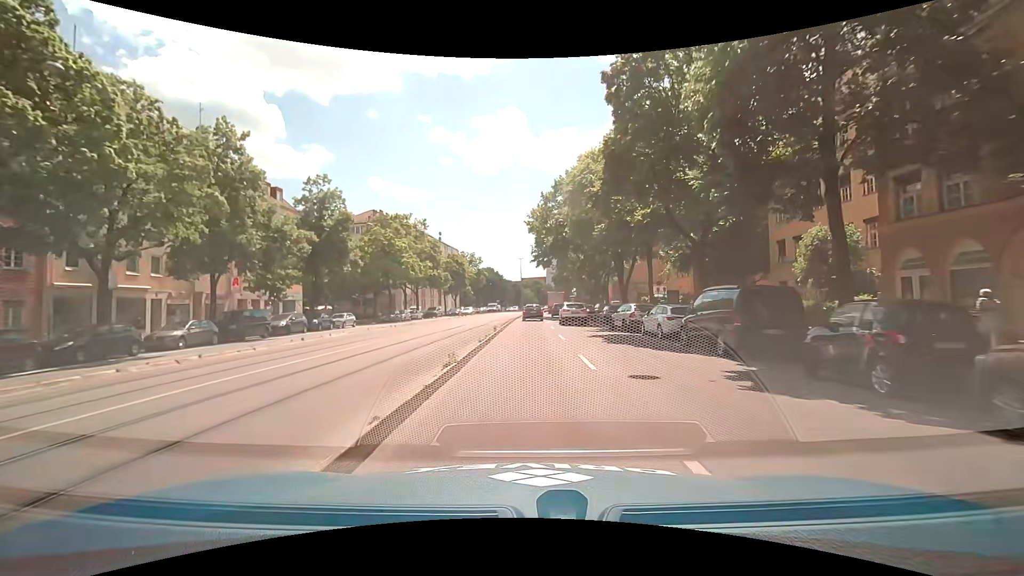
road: secondary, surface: asphalt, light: Day
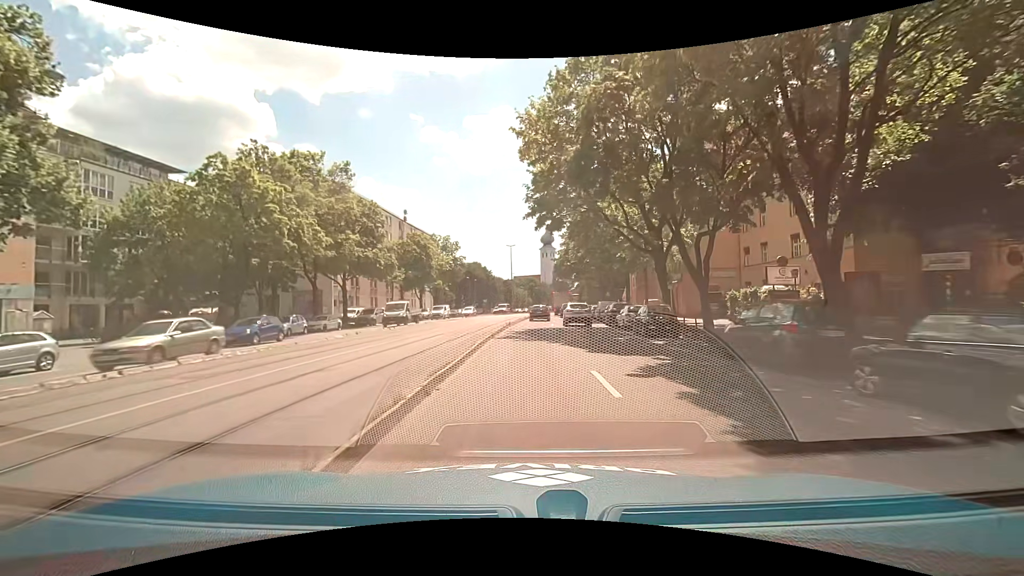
(+0.3, +30.5) m; +1°
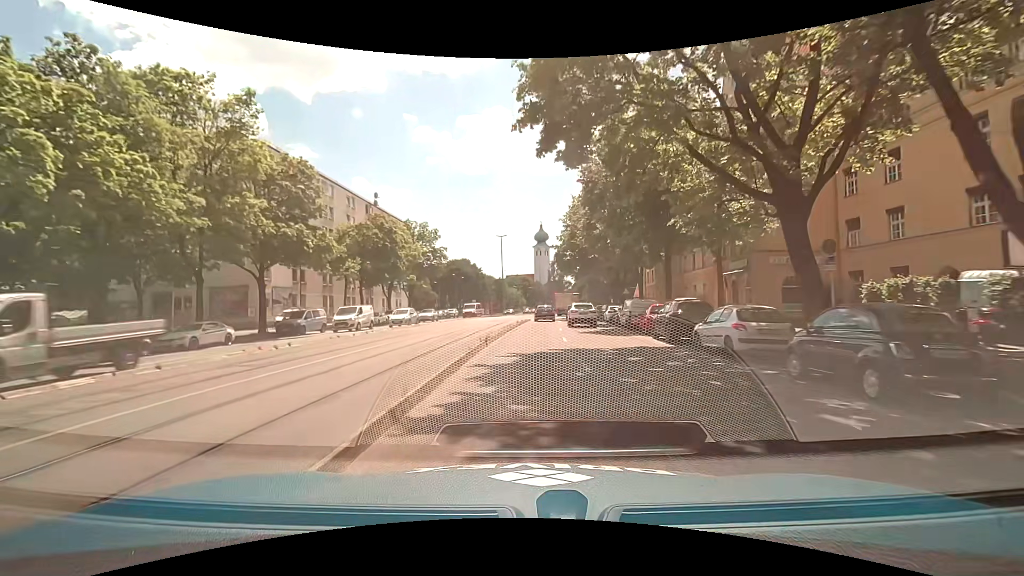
(0.0, +15.3) m; +1°
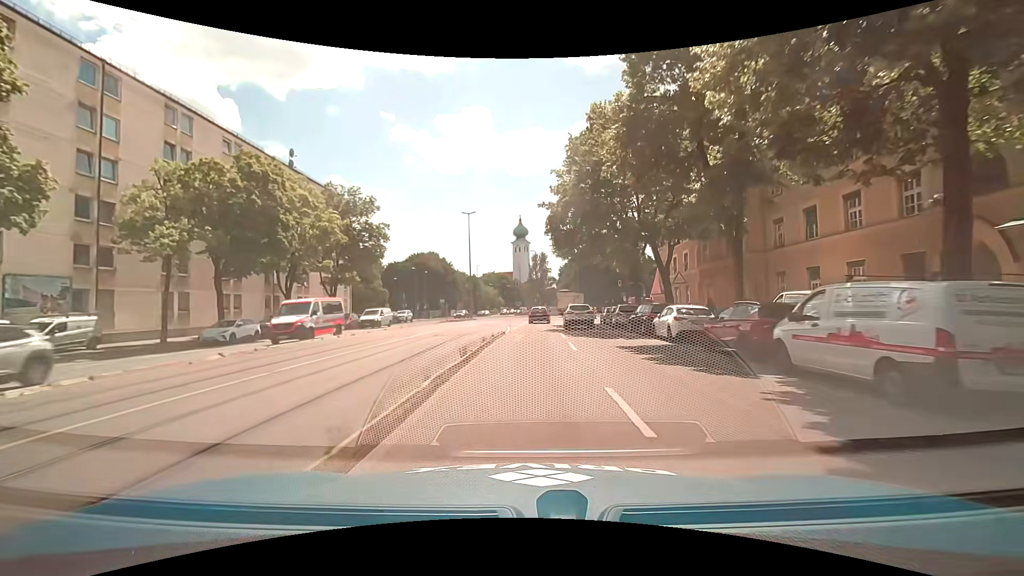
(+0.4, +22.9) m; +2°
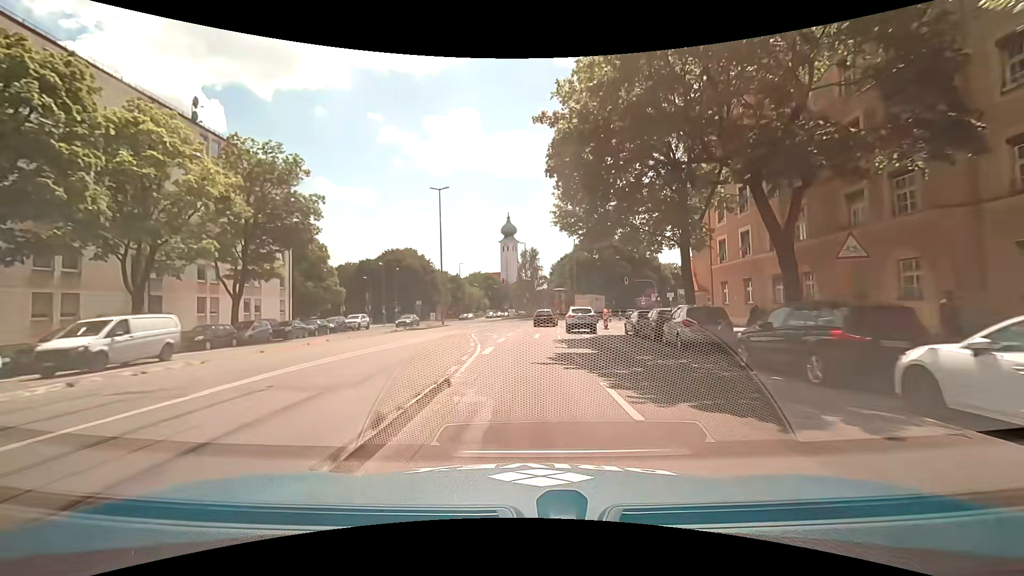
(+0.3, +15.3) m; +1°
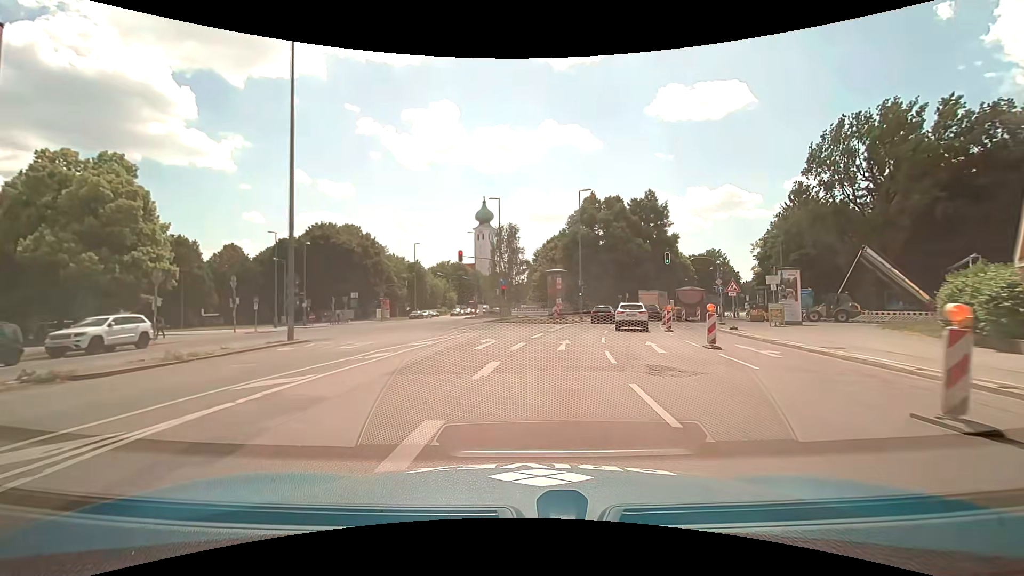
(+0.6, +30.6) m; +3°
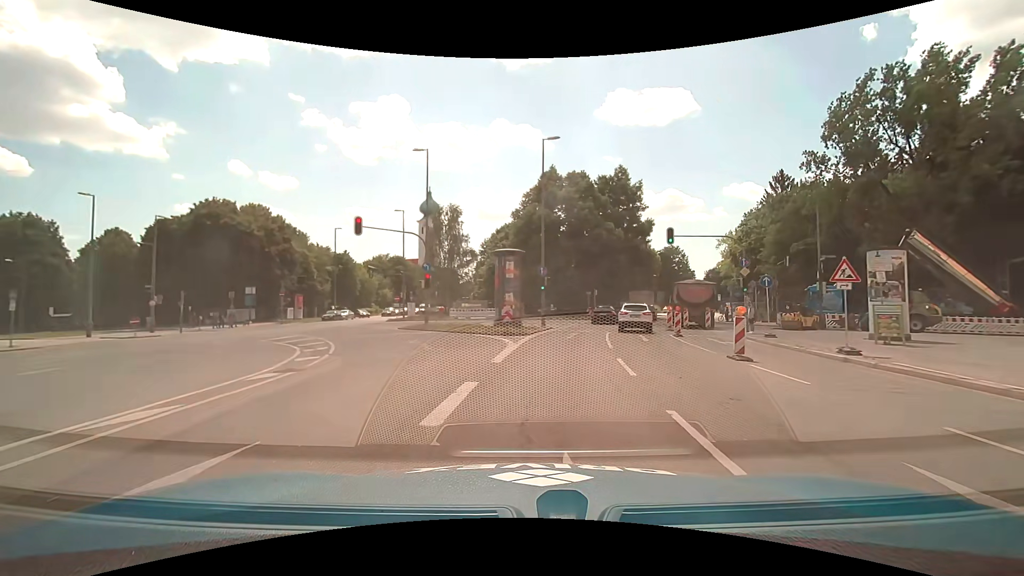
(+0.7, +15.3) m; +6°
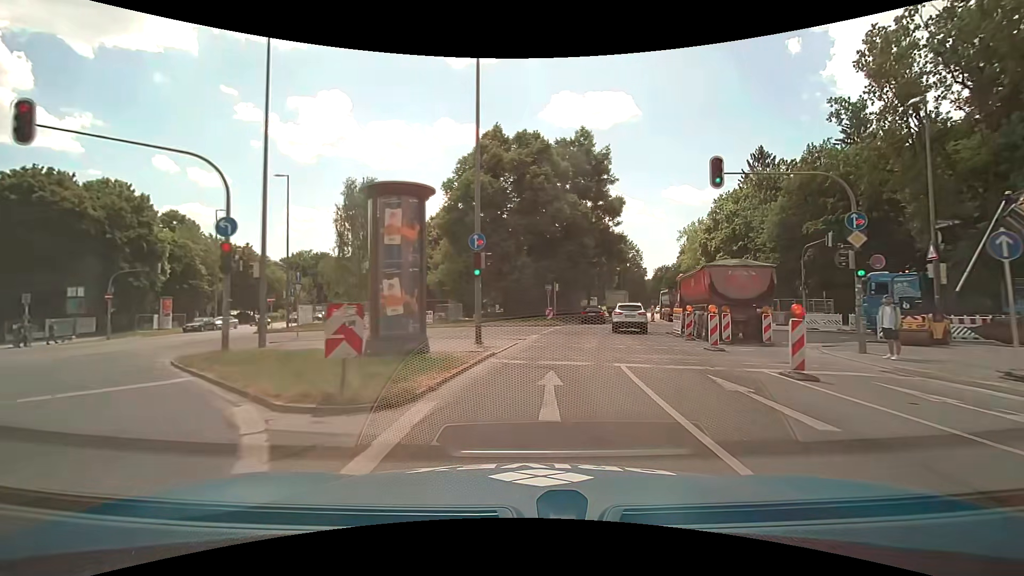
(+0.9, +15.2) m; +6°
